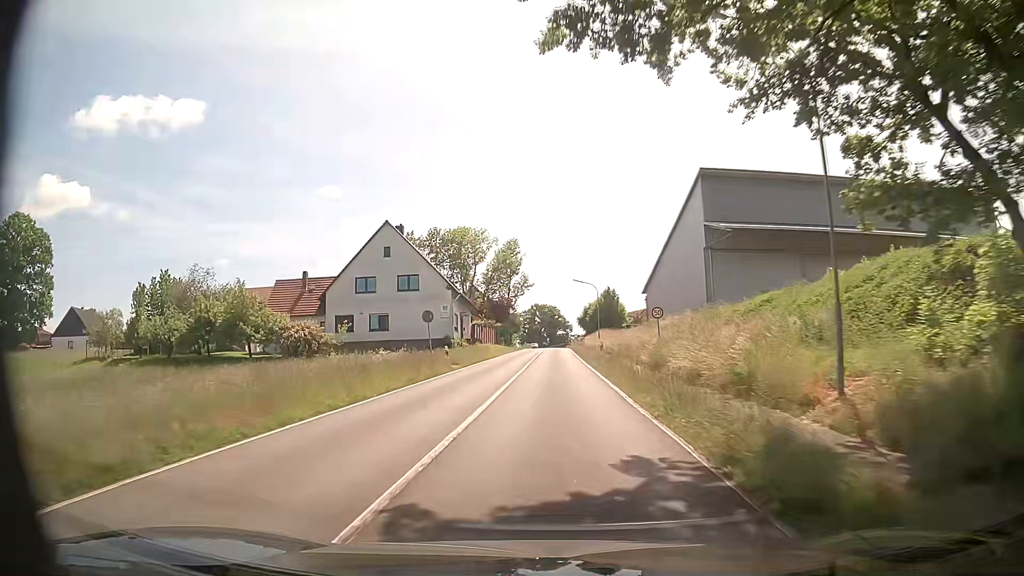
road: tertiary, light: Day
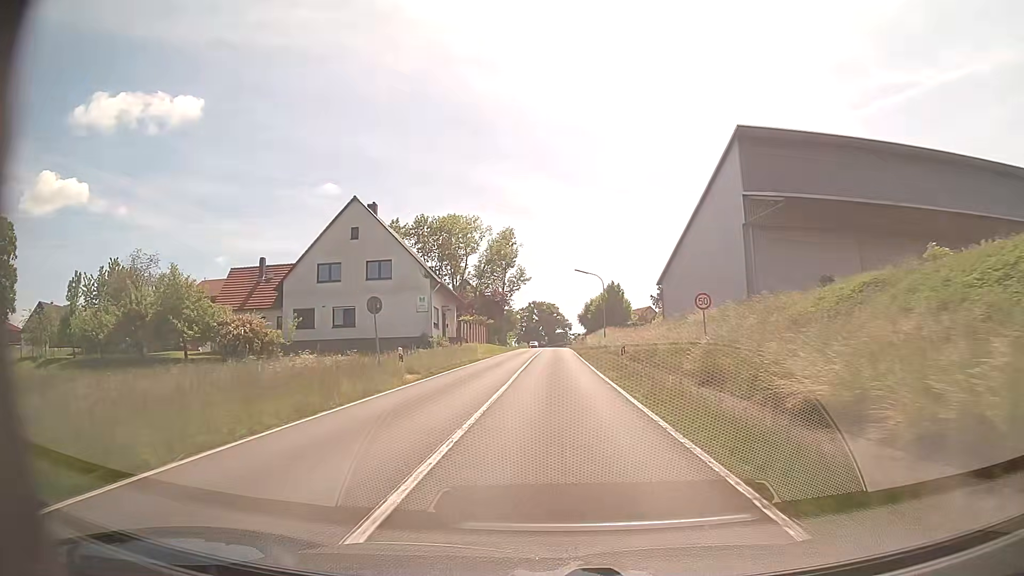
(+0.1, +10.0) m; 0°
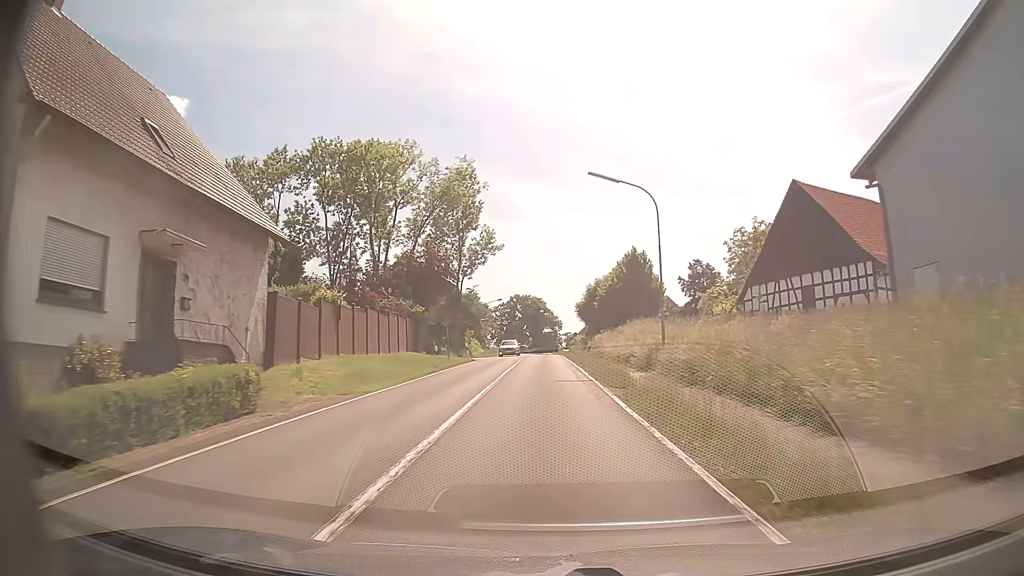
(+0.5, +39.9) m; +1°
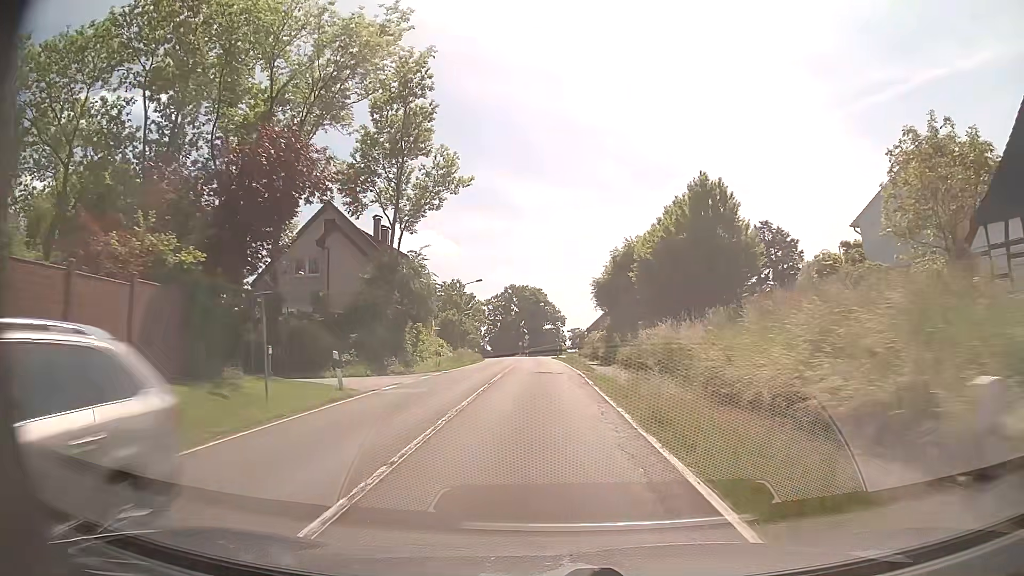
(+0.1, +29.4) m; 0°
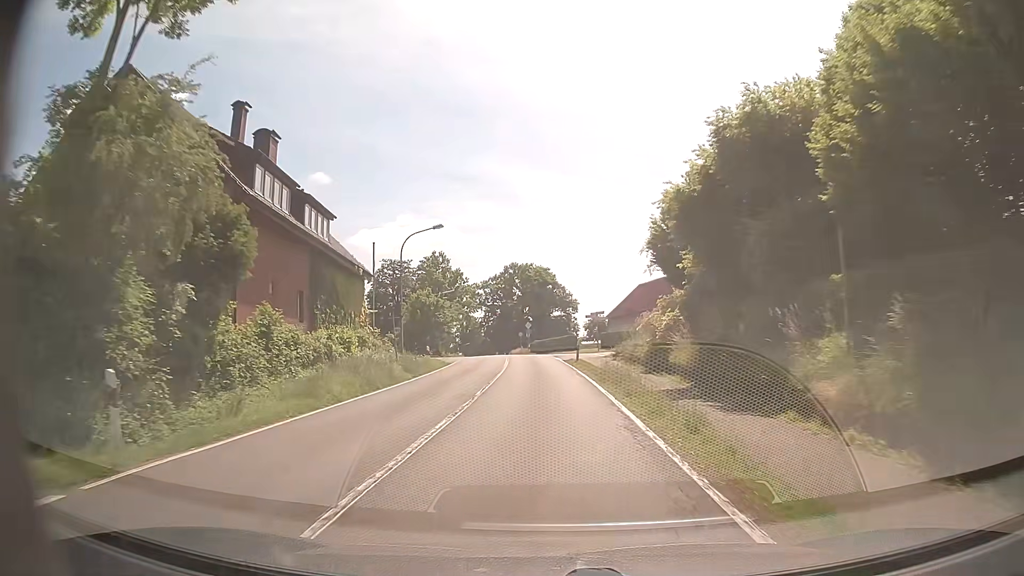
(-0.2, +28.3) m; -1°
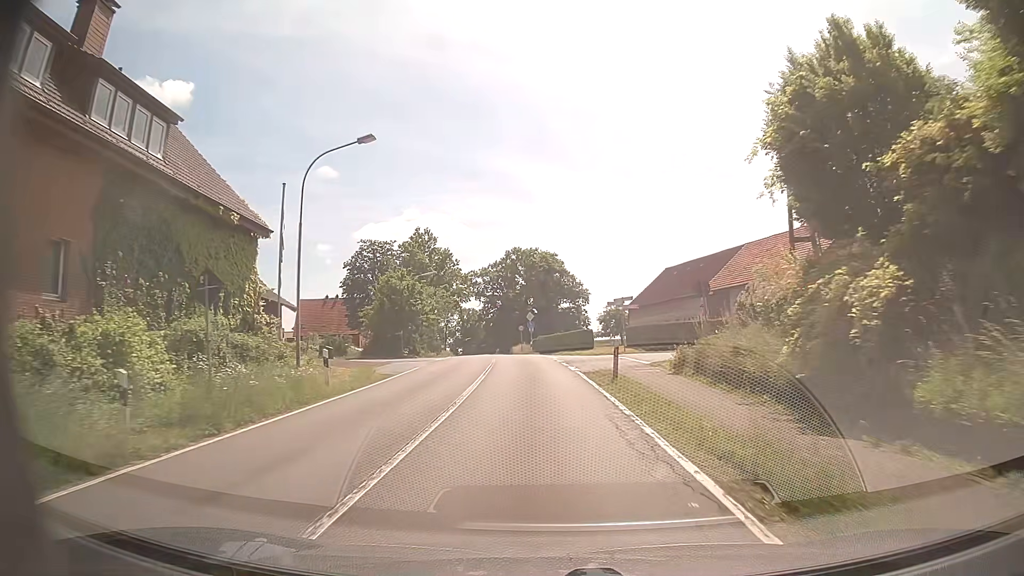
(-0.2, +16.5) m; -1°
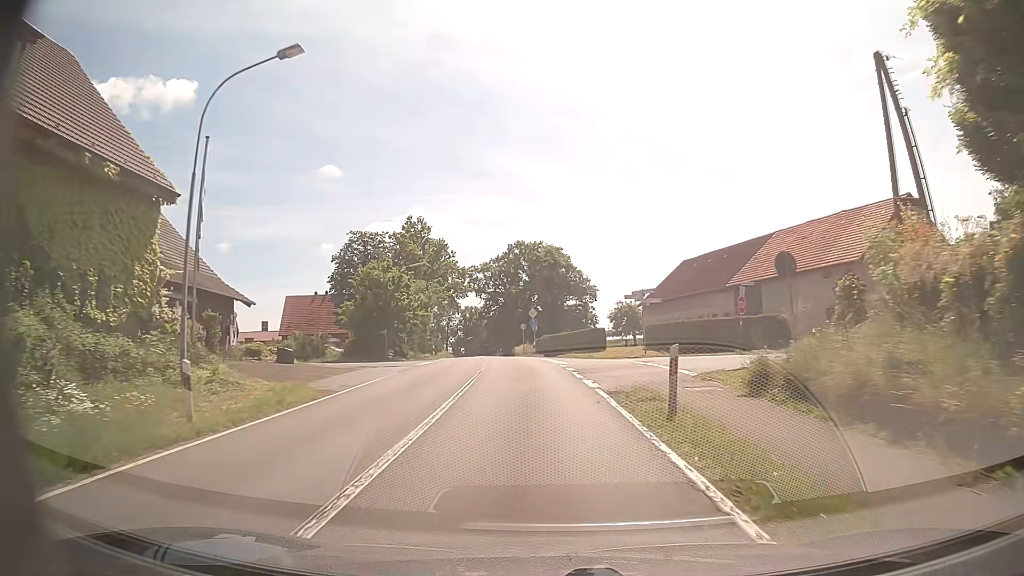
(-0.1, +7.3) m; 0°
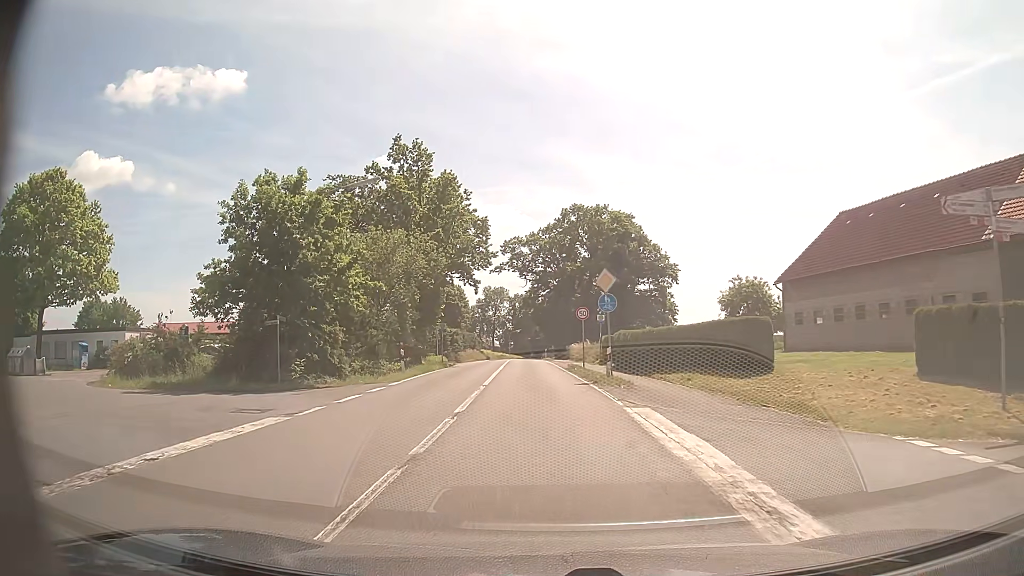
(-1.3, +27.6) m; -5°
(-2, +10) (-10, +16) (-19, +20) (-28, +25) (-37, +29) (-45, +34) (-53, +40) (-62, +46) (-70, +52) (-78, +58) m
